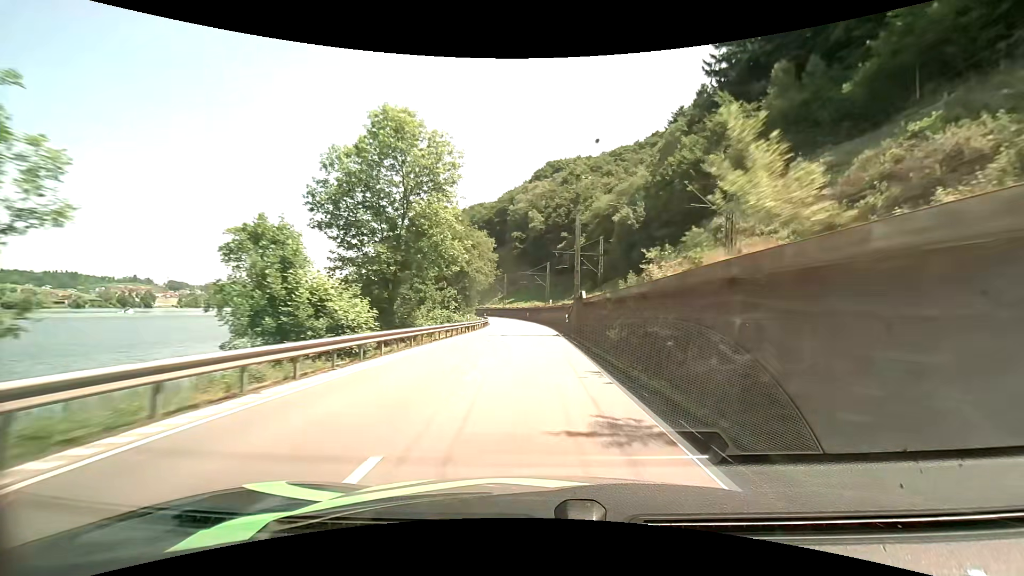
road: primary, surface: asphalt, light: Day
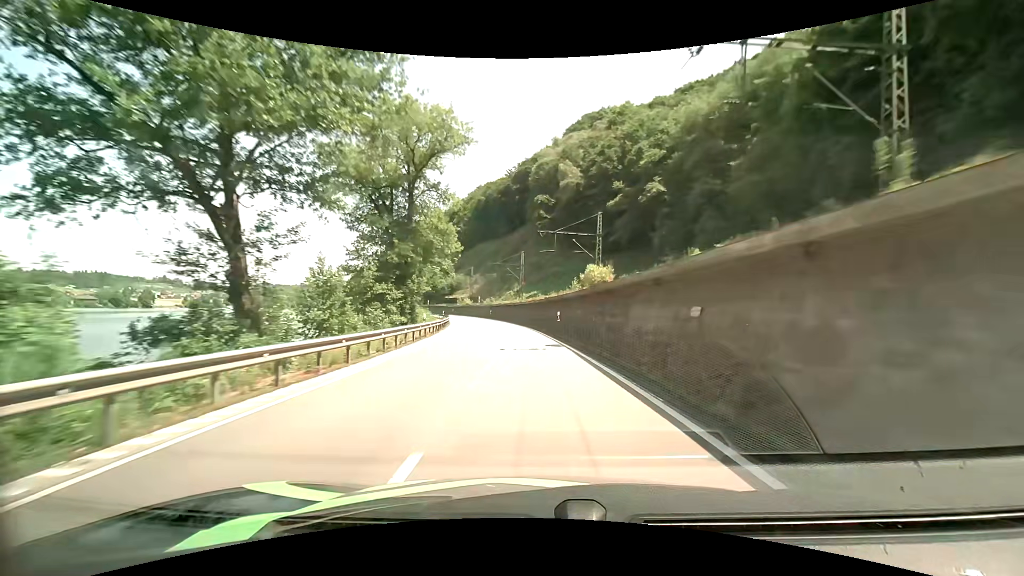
(-0.9, +59.6) m; -3°
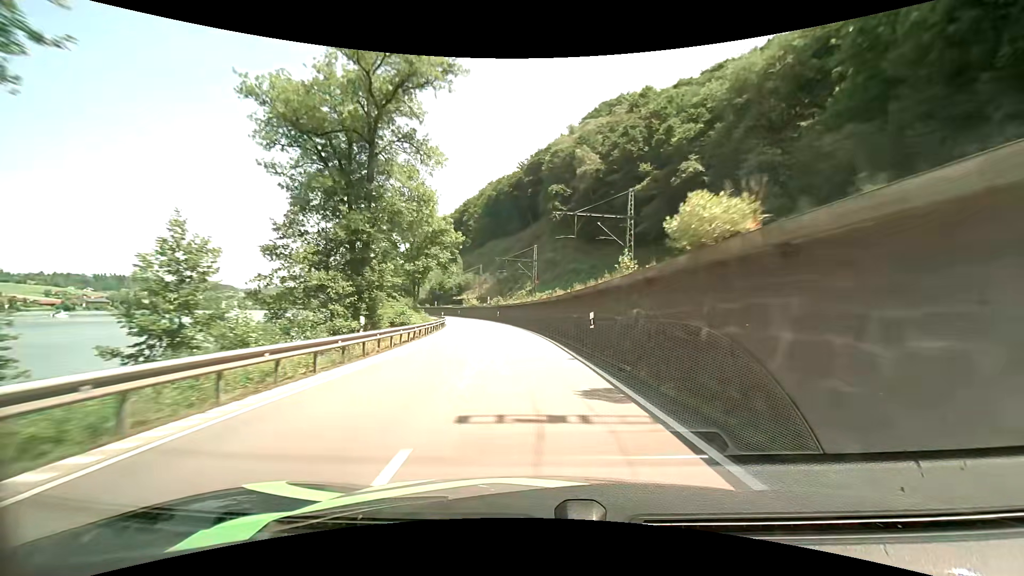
(-0.2, +11.8) m; -2°
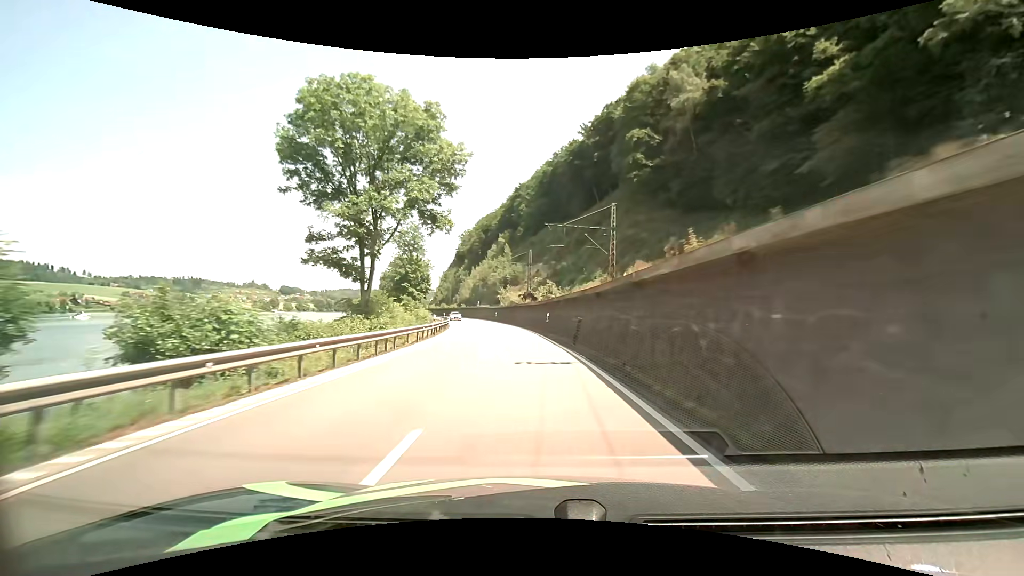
(-2.1, +35.1) m; -7°
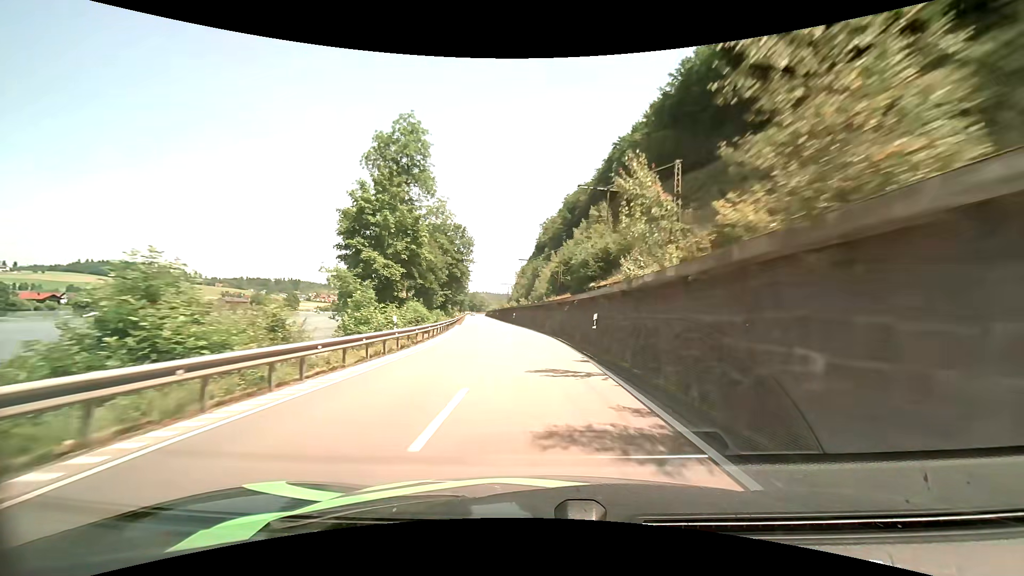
(-5.0, +56.4) m; -10°
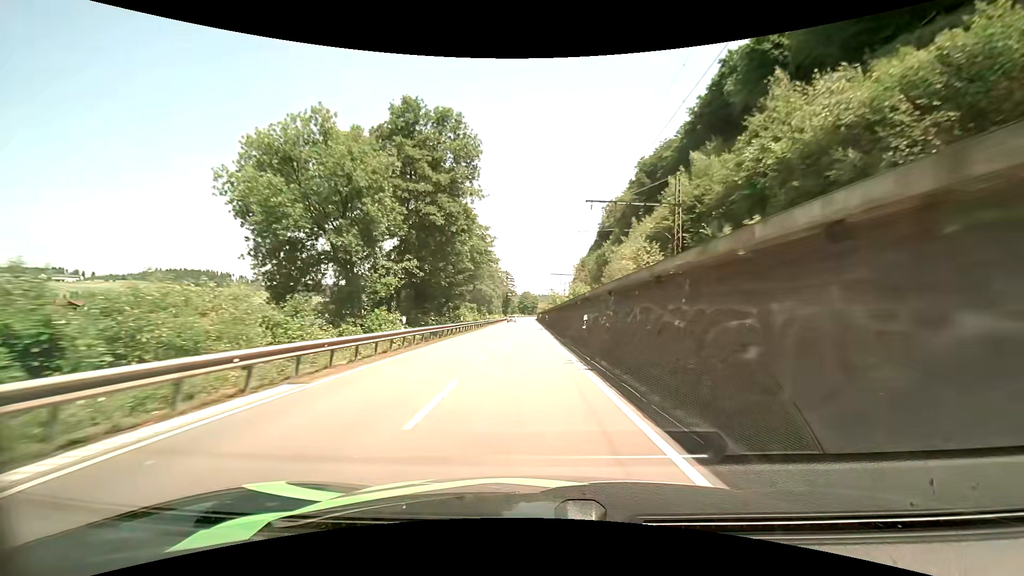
(-2.6, +46.8) m; -7°
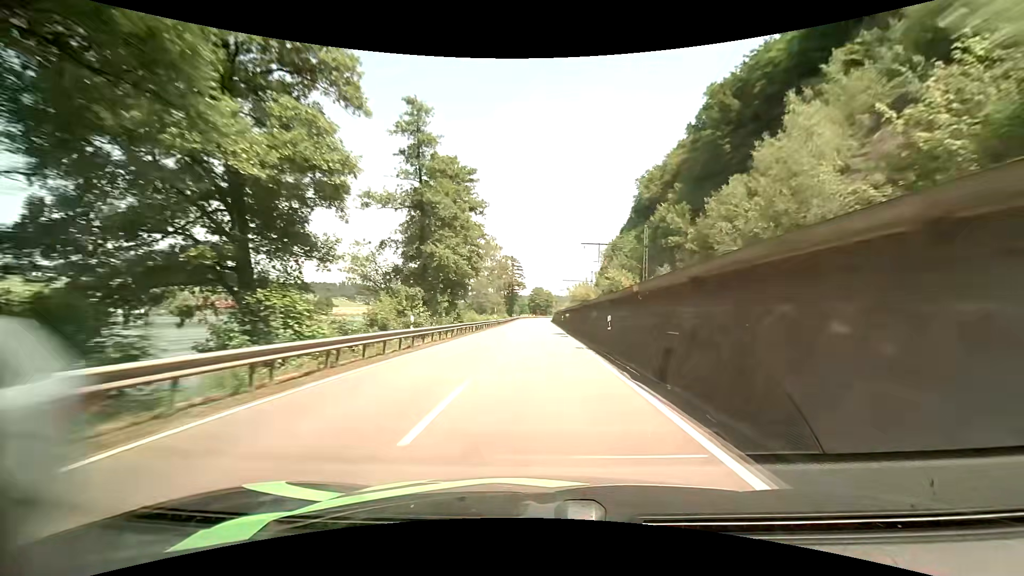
(-1.1, +48.7) m; -2°
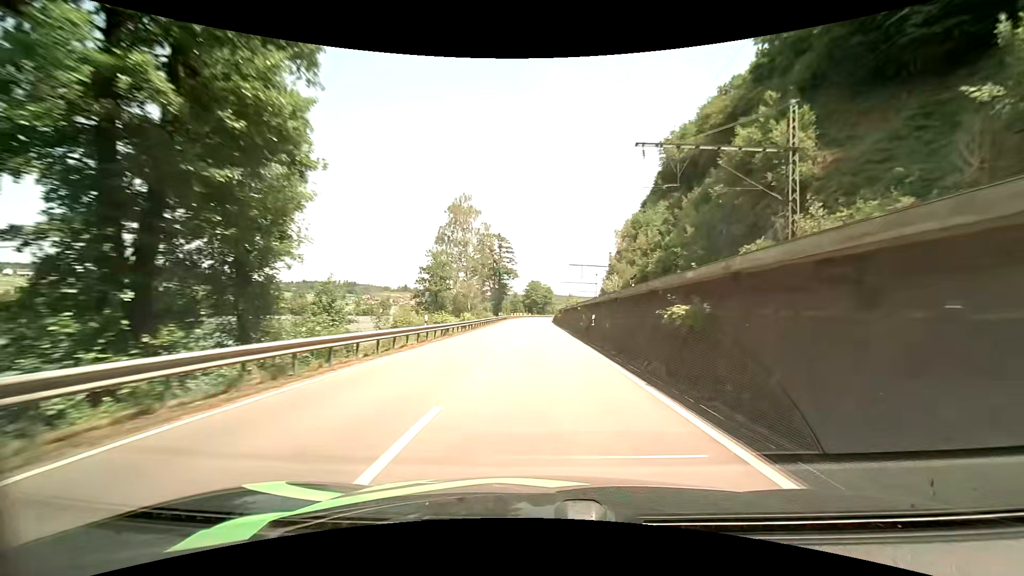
(+0.2, +38.0) m; 0°
(0, +10) (0, +20) (0, +30) (0, +40) (0, +50) (0, +60) (0, +70) (0, +80) (0, +90) (+1, +100) m
